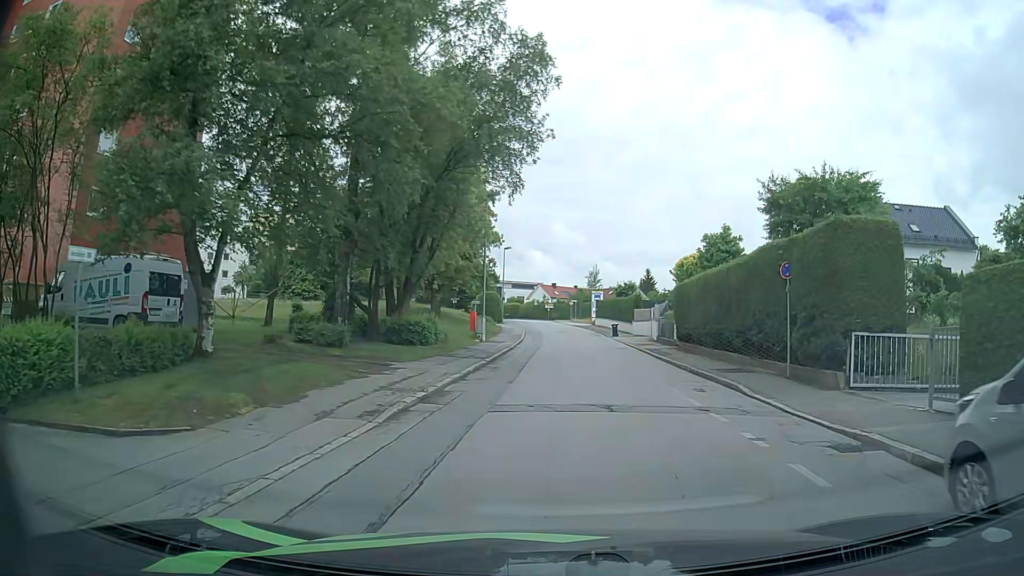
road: residential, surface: asphalt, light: Day
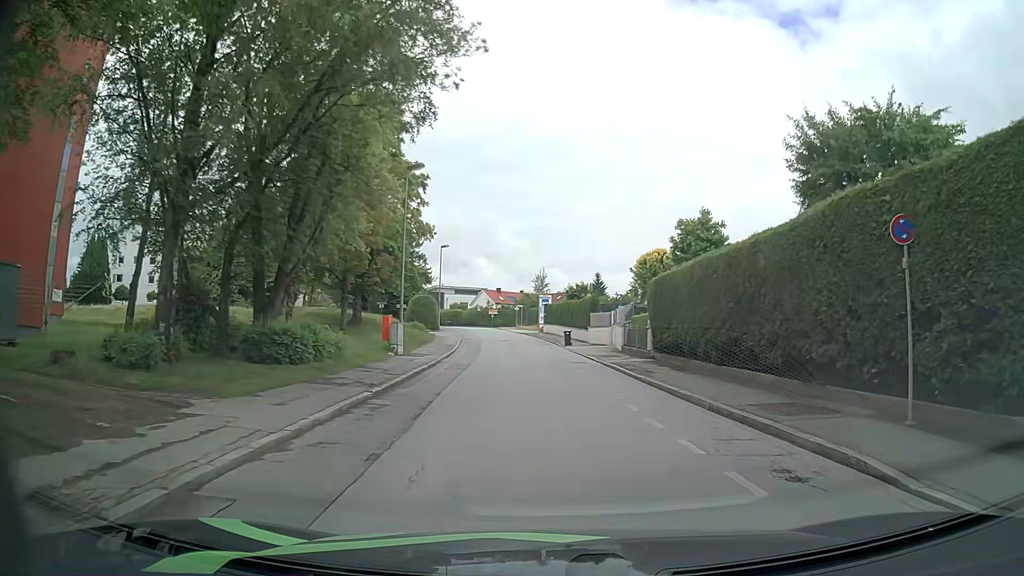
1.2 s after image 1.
(+0.3, +8.2) m; +4°
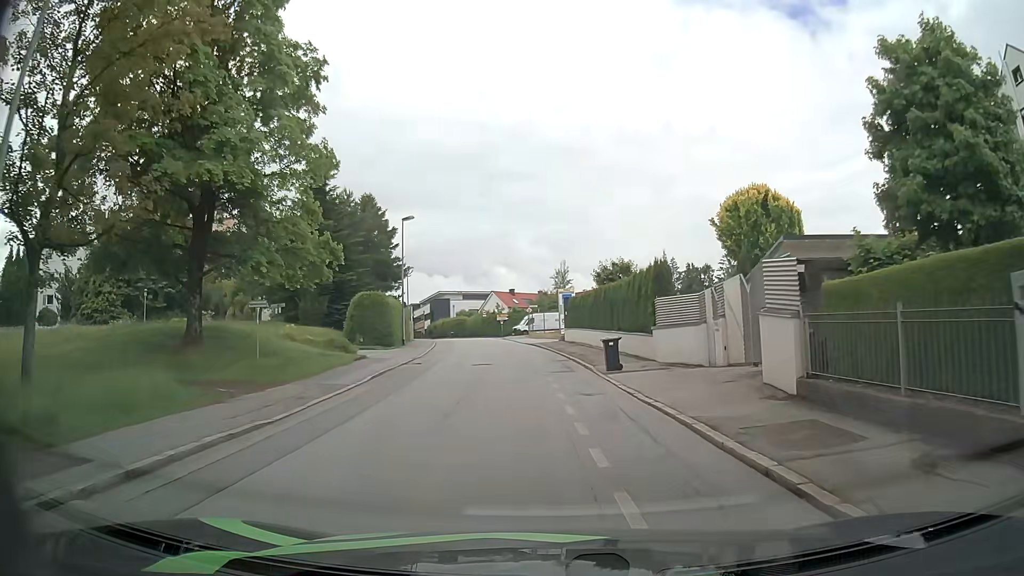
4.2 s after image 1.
(+0.5, +23.0) m; -2°
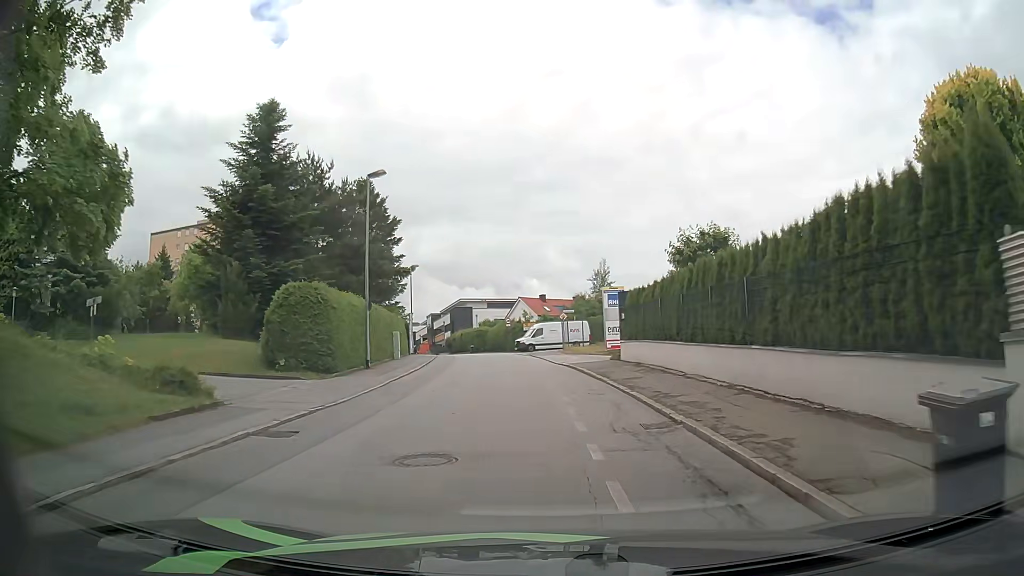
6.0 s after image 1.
(-0.4, +15.5) m; -2°
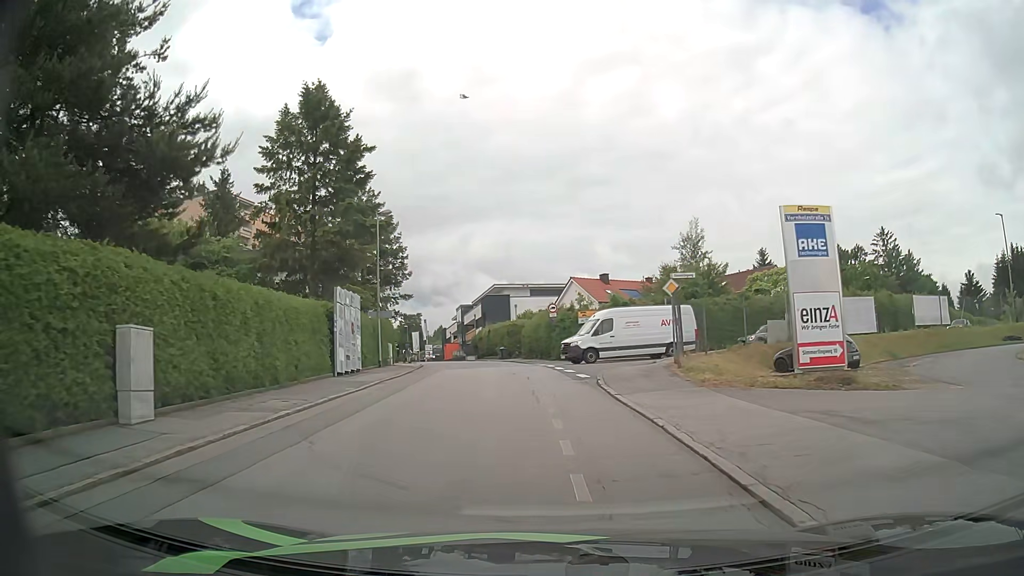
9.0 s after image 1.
(-1.0, +27.7) m; -4°
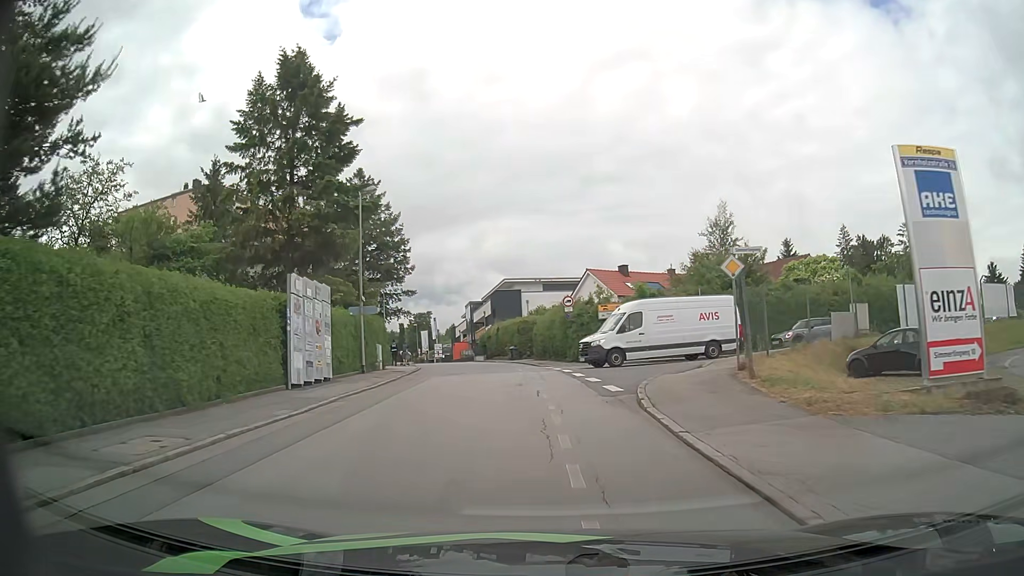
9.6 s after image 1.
(-0.1, +5.7) m; -1°
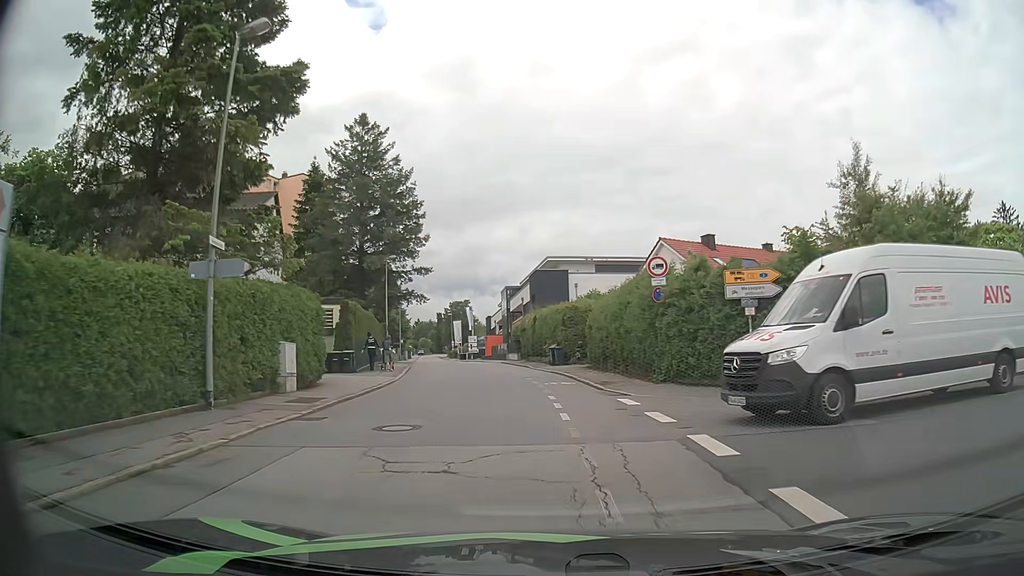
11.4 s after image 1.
(-0.7, +16.9) m; -5°
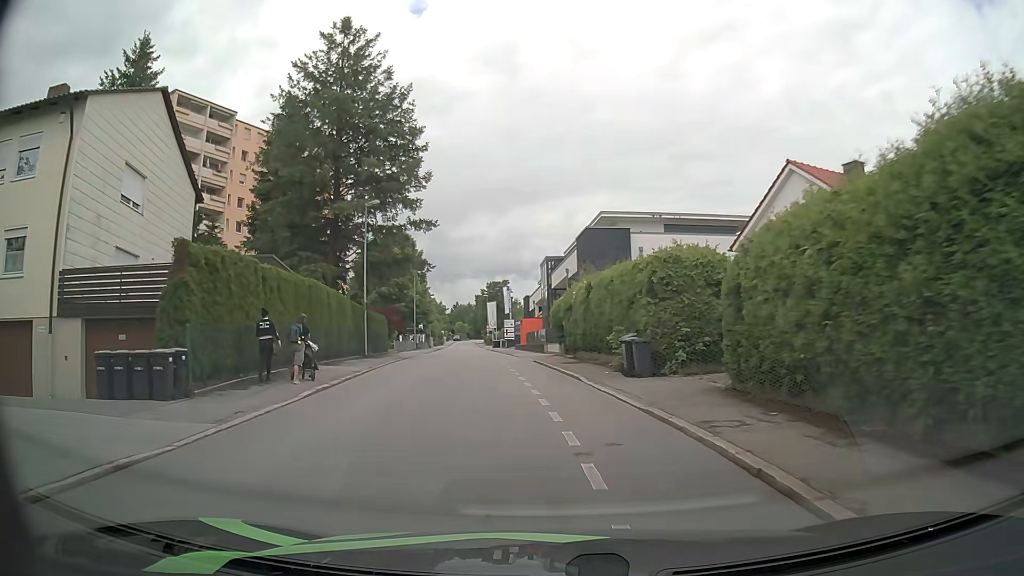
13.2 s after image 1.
(-0.5, +17.3) m; -3°
